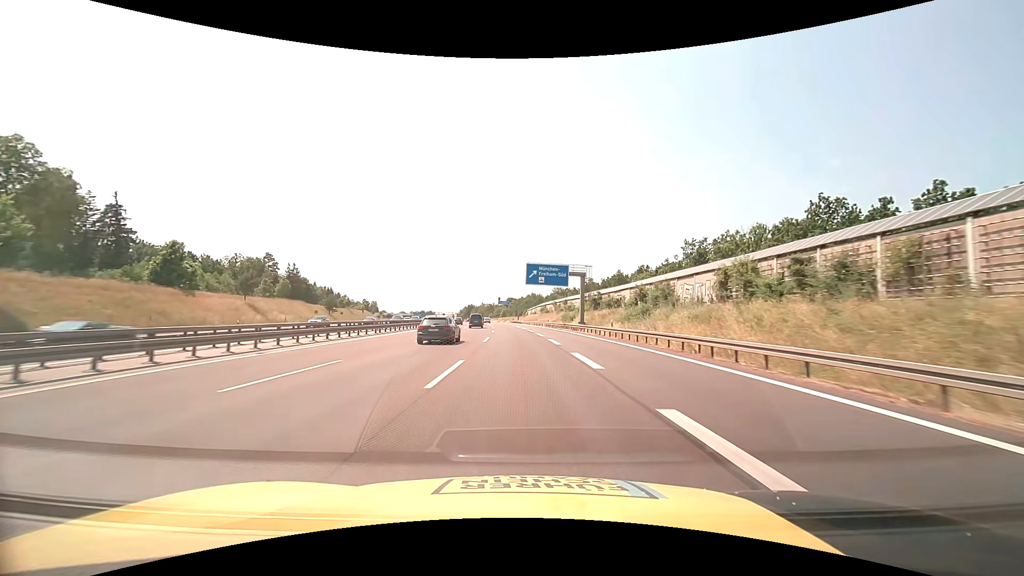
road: motorway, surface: asphalt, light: Day
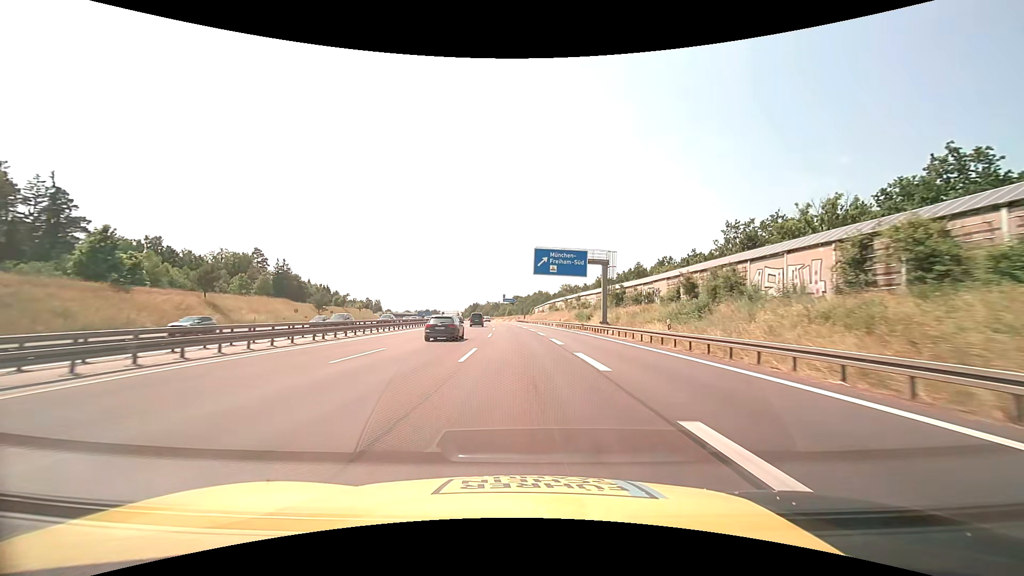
(-0.1, +12.9) m; -1°
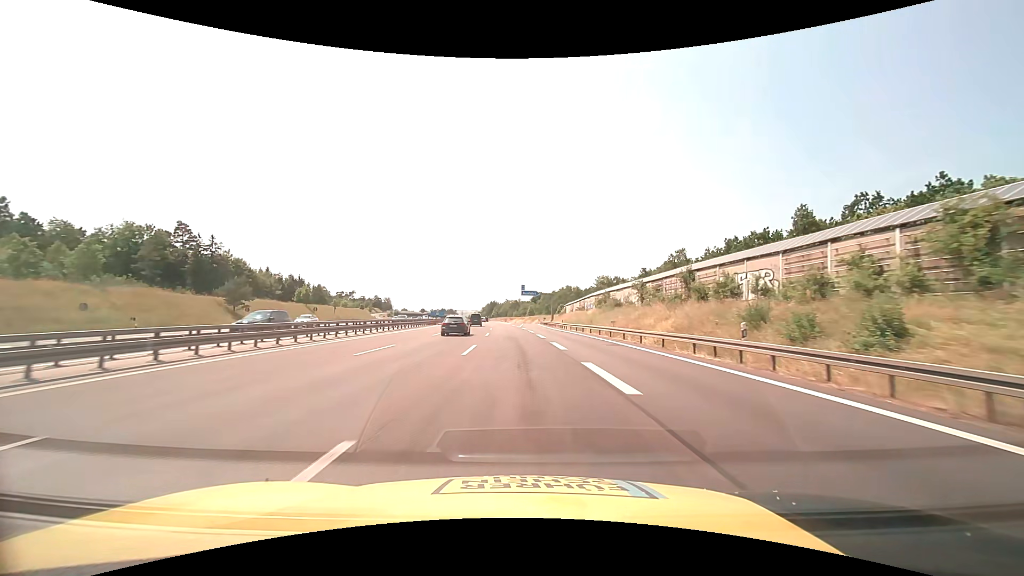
(-1.2, +51.6) m; -3°
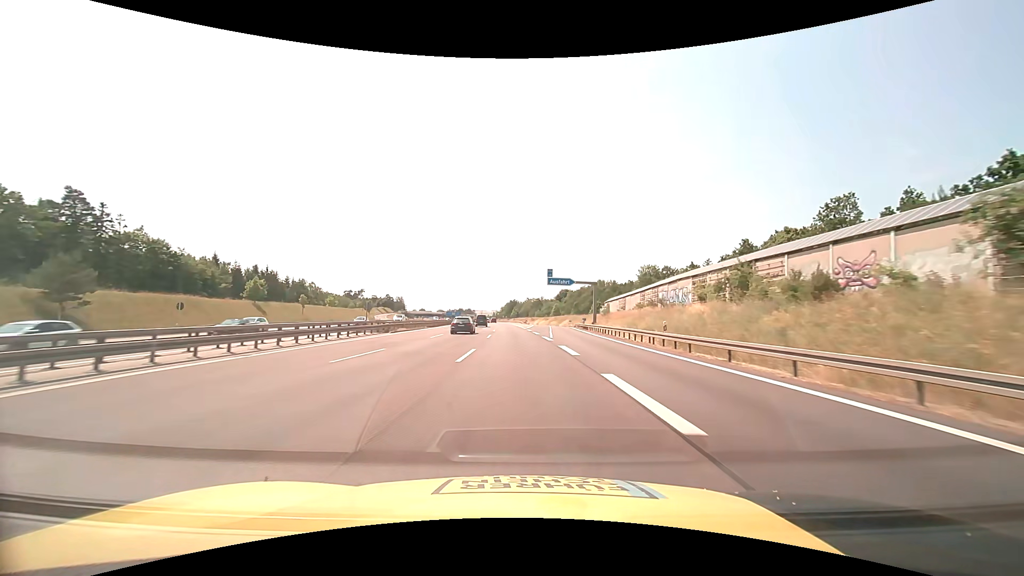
(-0.8, +38.9) m; -2°
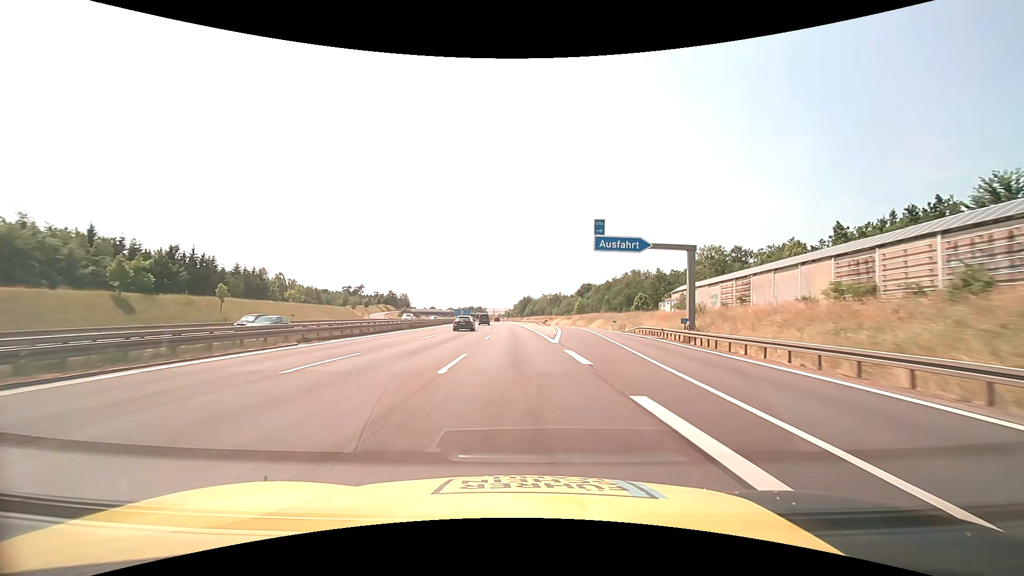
(-0.8, +39.3) m; -2°
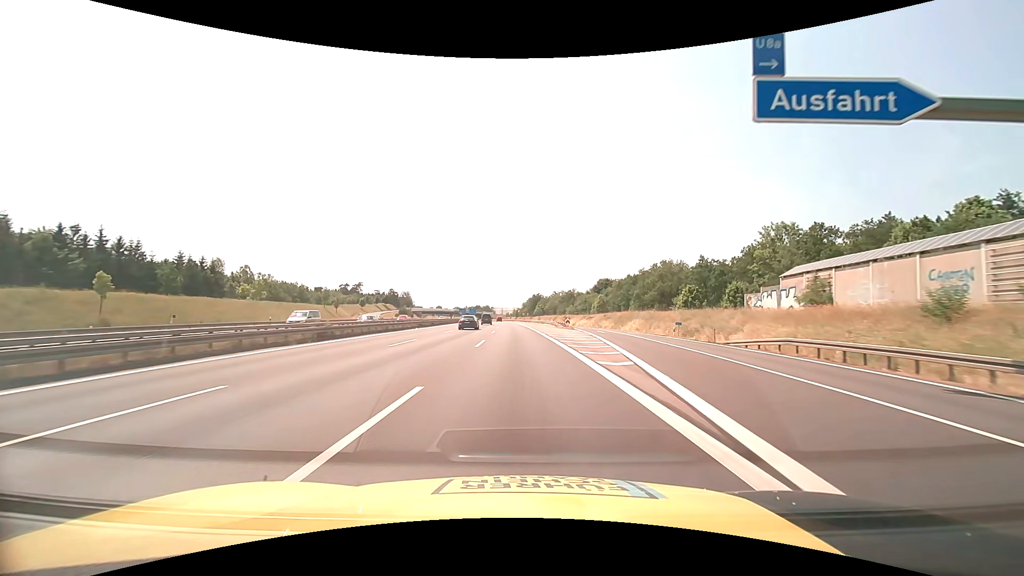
(-0.2, +26.4) m; -1°
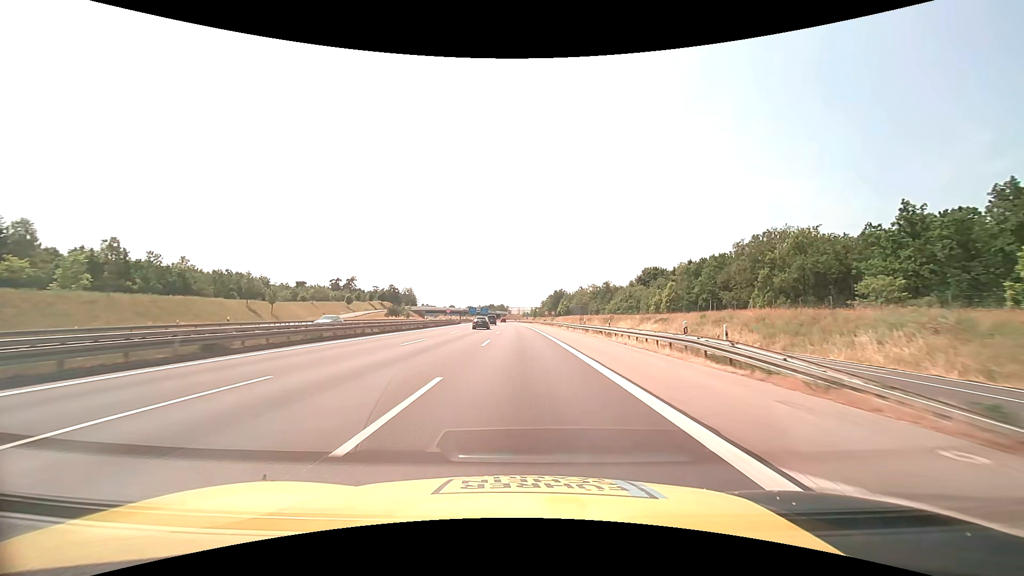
(-1.0, +52.8) m; -2°
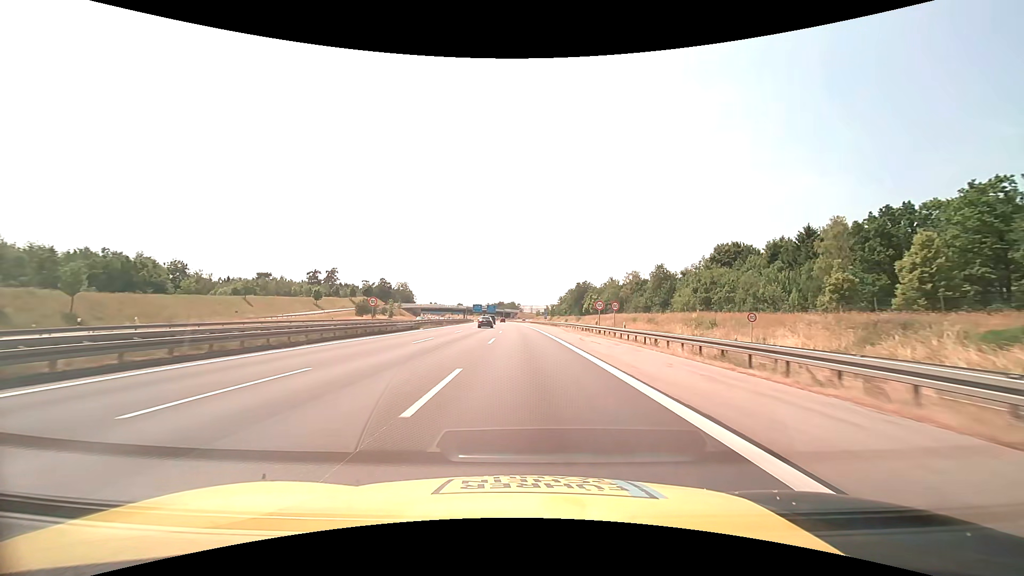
(-0.8, +52.9) m; -2°
(0, +10) (0, +20) (0, +30) (0, +40) (0, +50) (-1, +60) (-1, +70) (-1, +80) (-2, +90) (-2, +100) m
